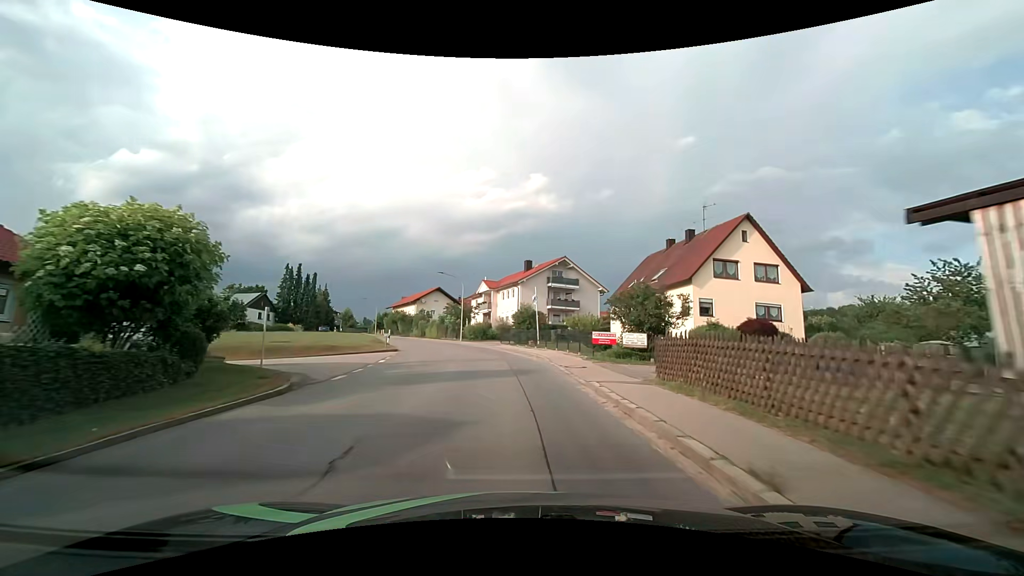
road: tertiary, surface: asphalt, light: Day
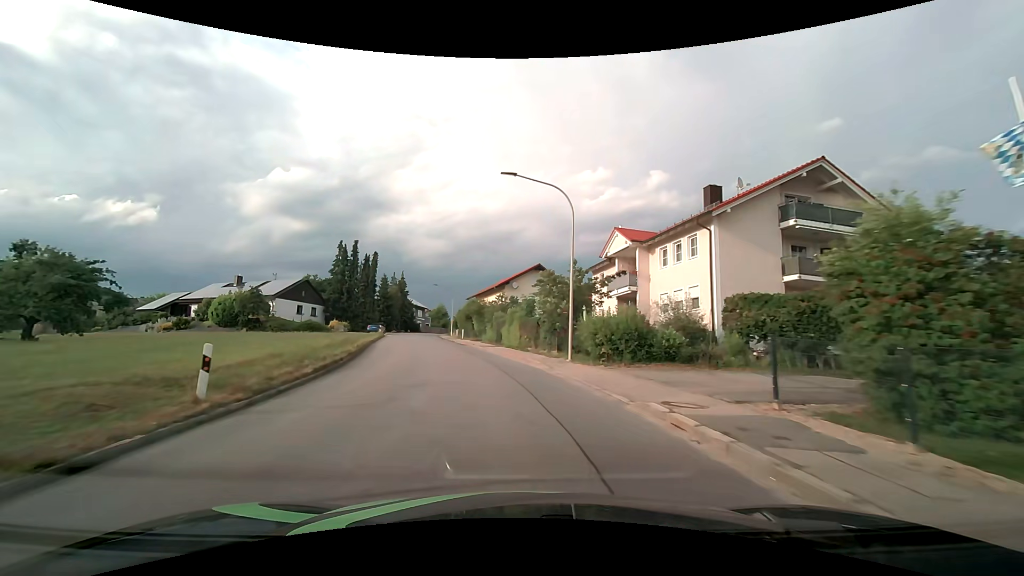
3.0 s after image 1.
(-2.9, +34.5) m; -13°
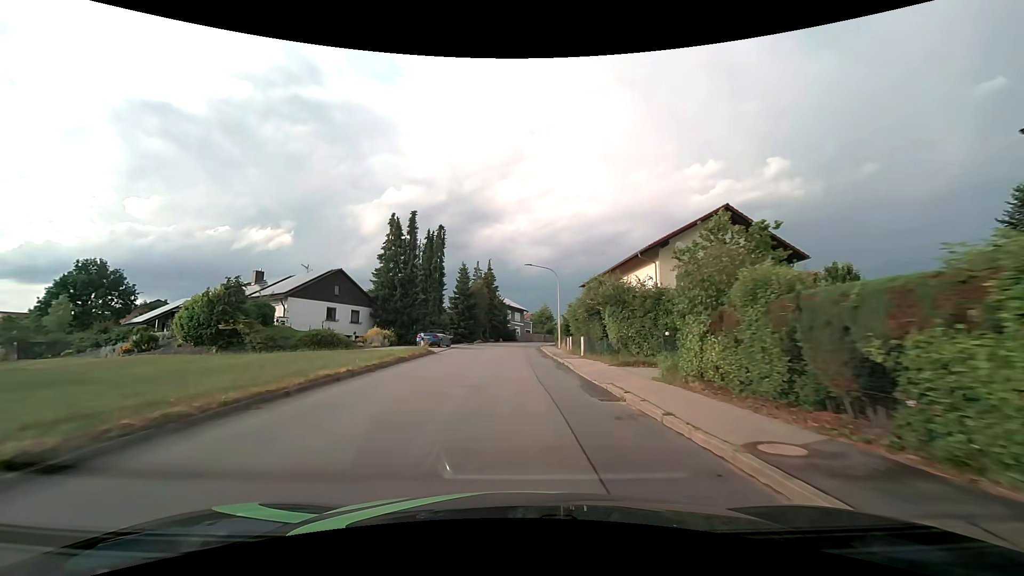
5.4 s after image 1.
(-3.4, +28.3) m; -12°
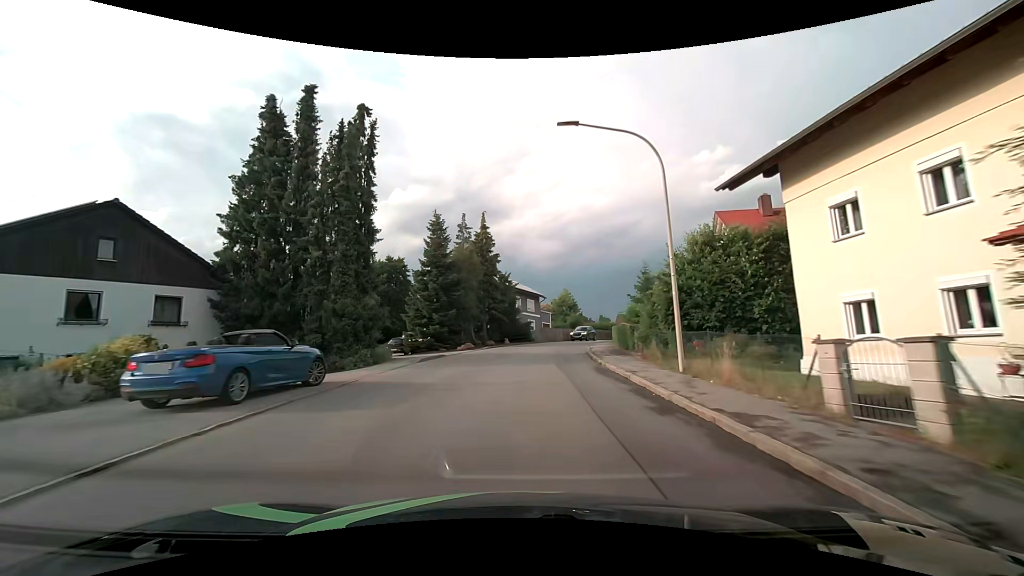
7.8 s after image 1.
(-0.6, +28.8) m; -1°
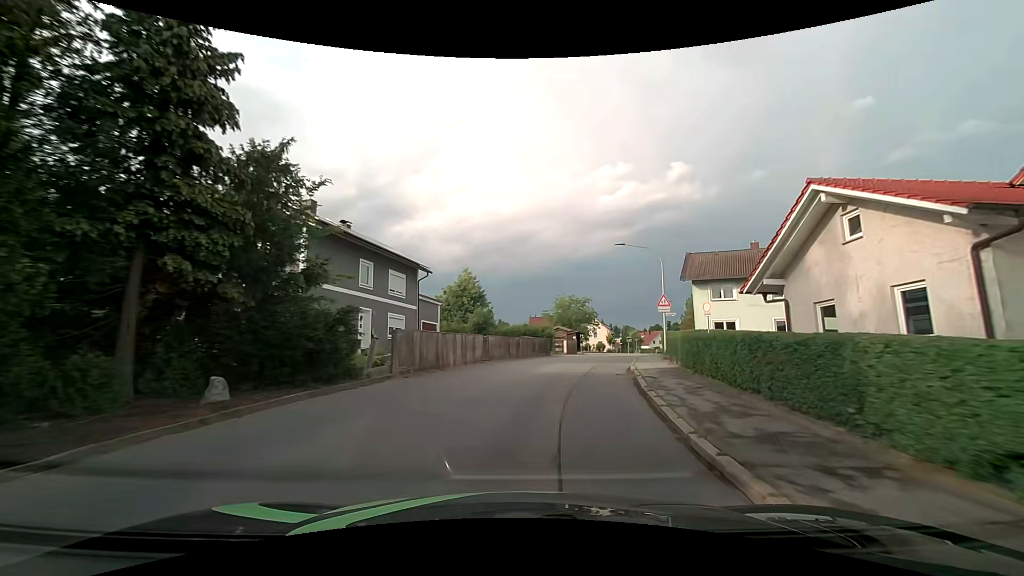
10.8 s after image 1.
(+2.4, +33.2) m; +11°
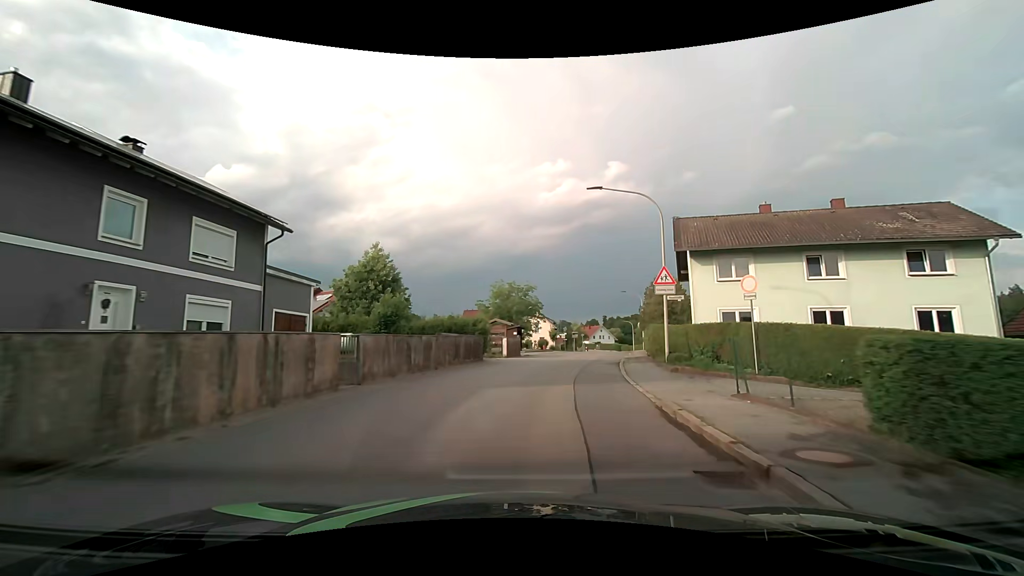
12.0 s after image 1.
(+0.8, +12.5) m; +8°
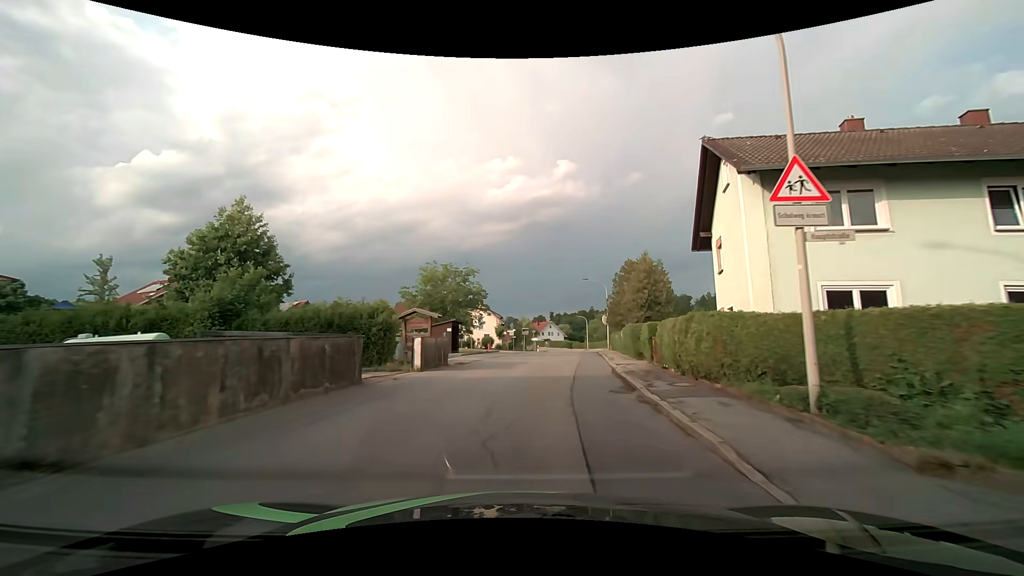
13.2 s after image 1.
(+0.5, +12.7) m; +5°
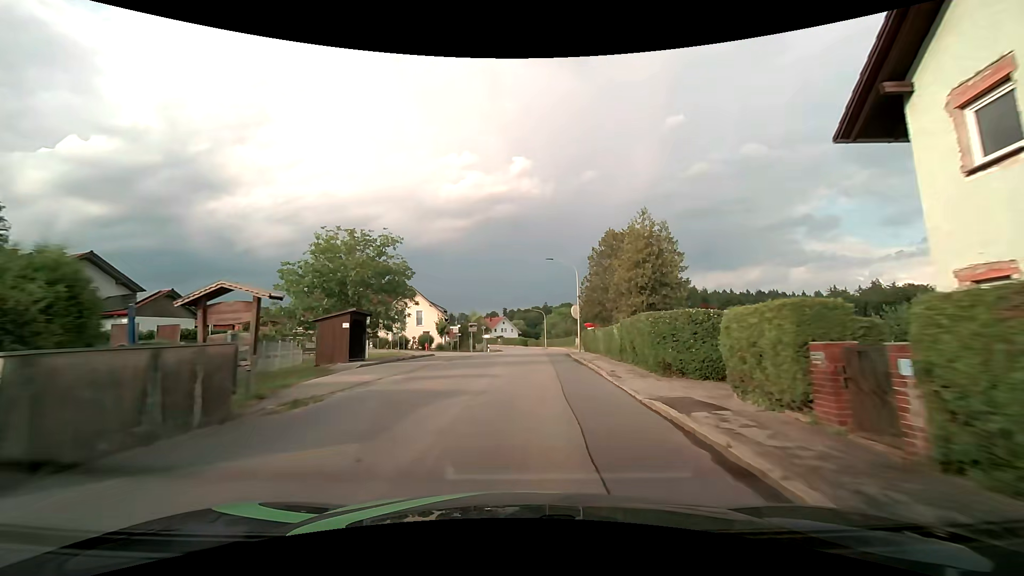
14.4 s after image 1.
(+0.8, +13.3) m; +6°
(0, +10) (+1, +20) (+1, +30) (+2, +40) (+2, +50) (+2, +60) (+2, +70) (+2, +80) (+2, +90) (+1, +100) m
